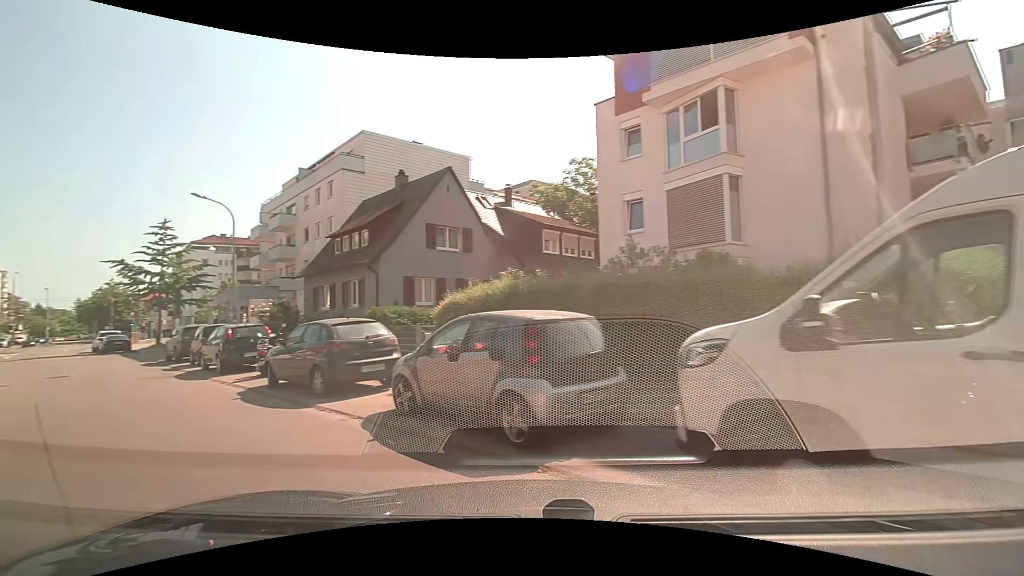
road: residential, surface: asphalt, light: Day
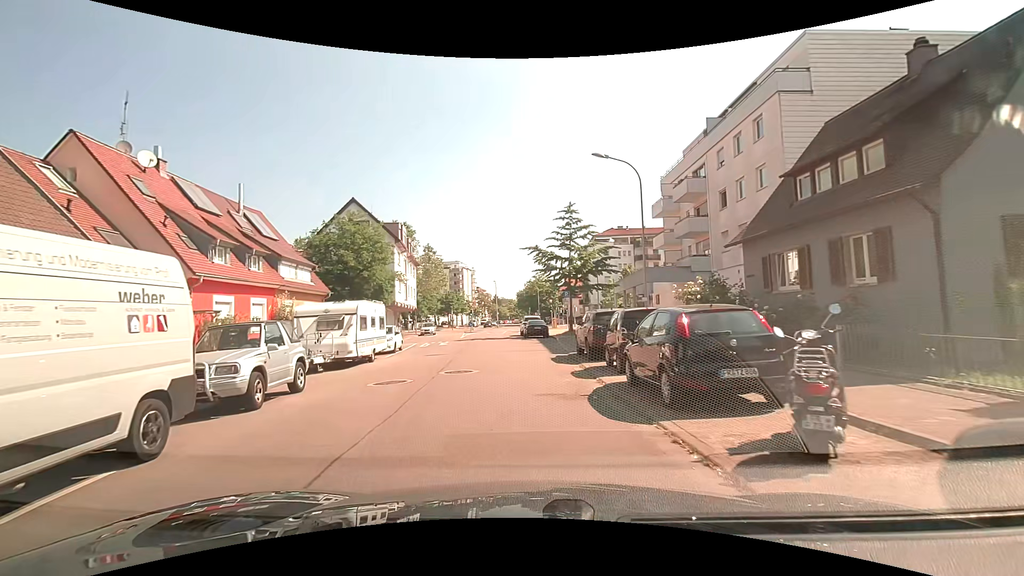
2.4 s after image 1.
(-4.7, +9.1) m; -40°
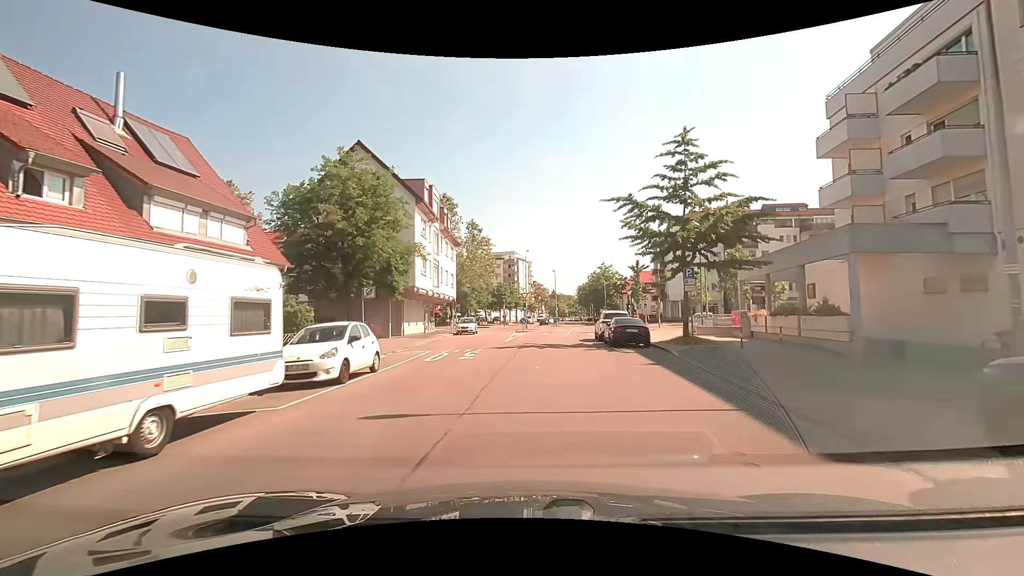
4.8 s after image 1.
(-1.2, +15.2) m; -7°
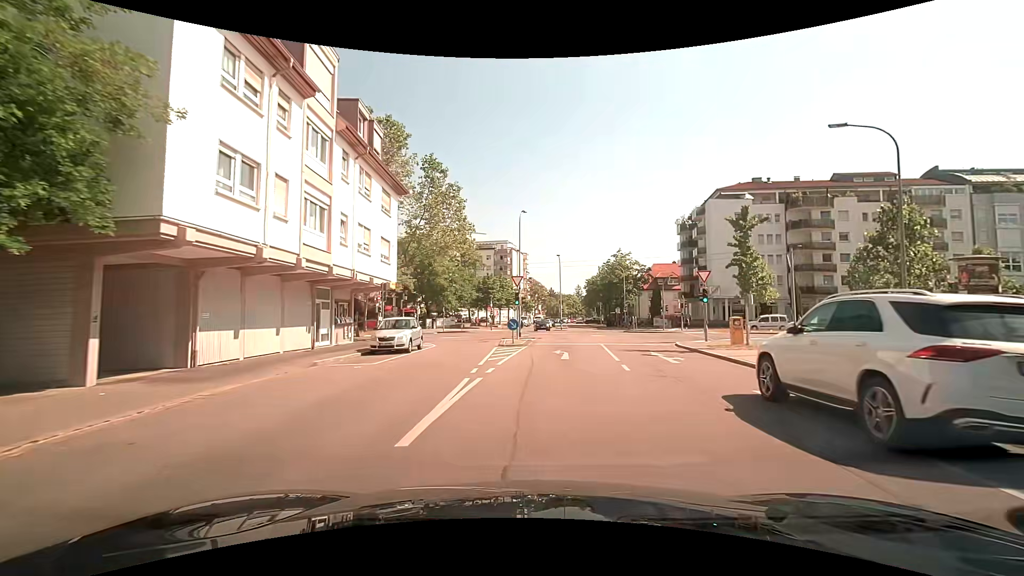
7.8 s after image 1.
(+0.1, +22.8) m; +1°
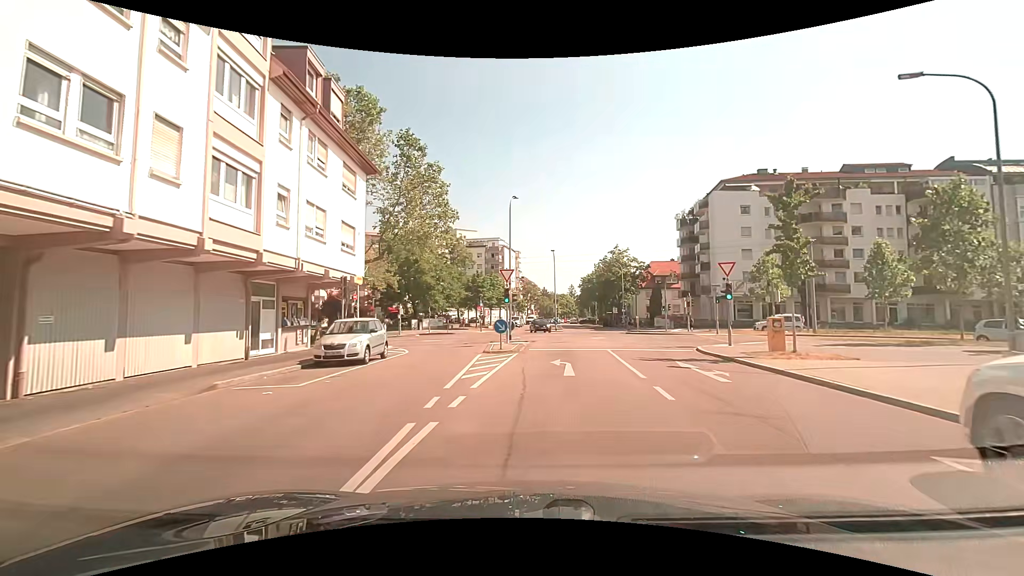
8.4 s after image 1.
(0.0, +4.5) m; +1°
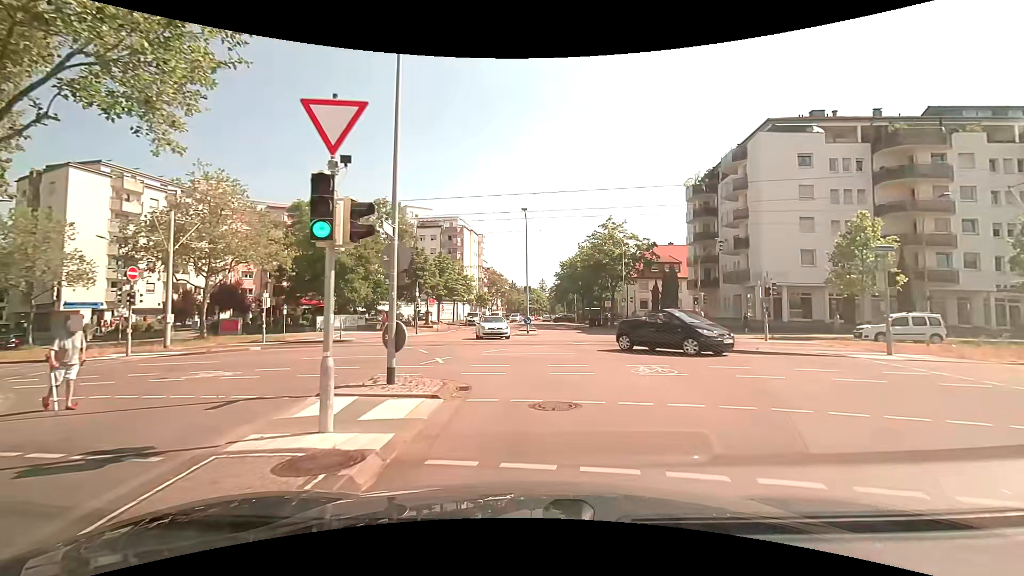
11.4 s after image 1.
(+0.8, +20.9) m; +3°
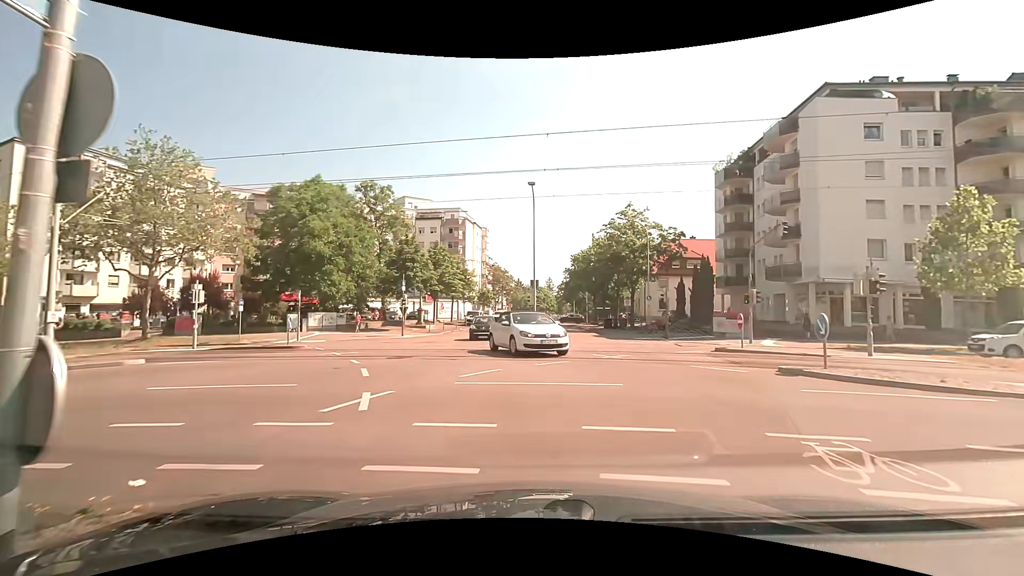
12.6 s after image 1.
(0.0, +7.0) m; 0°
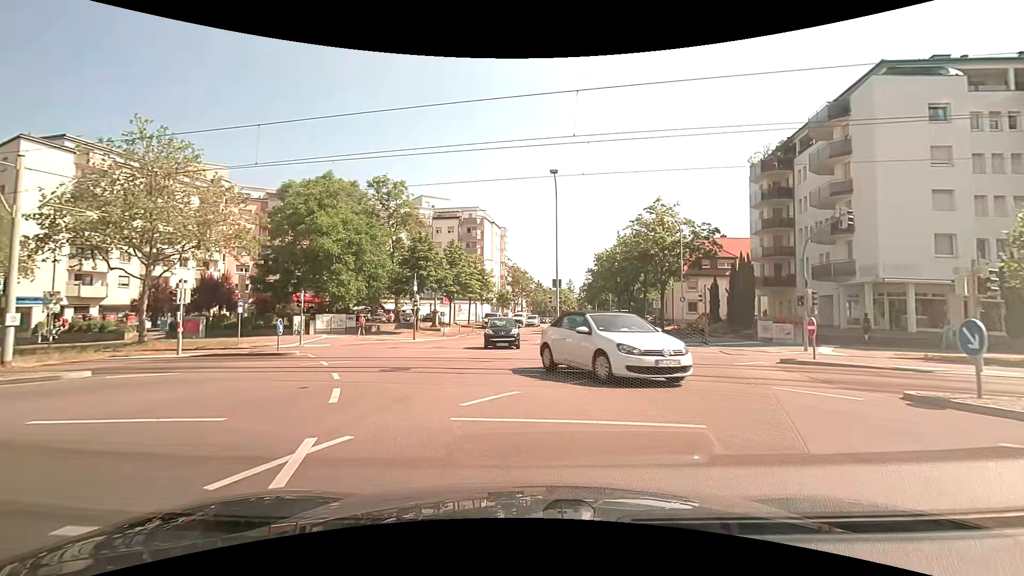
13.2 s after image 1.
(-0.1, +2.9) m; -3°
